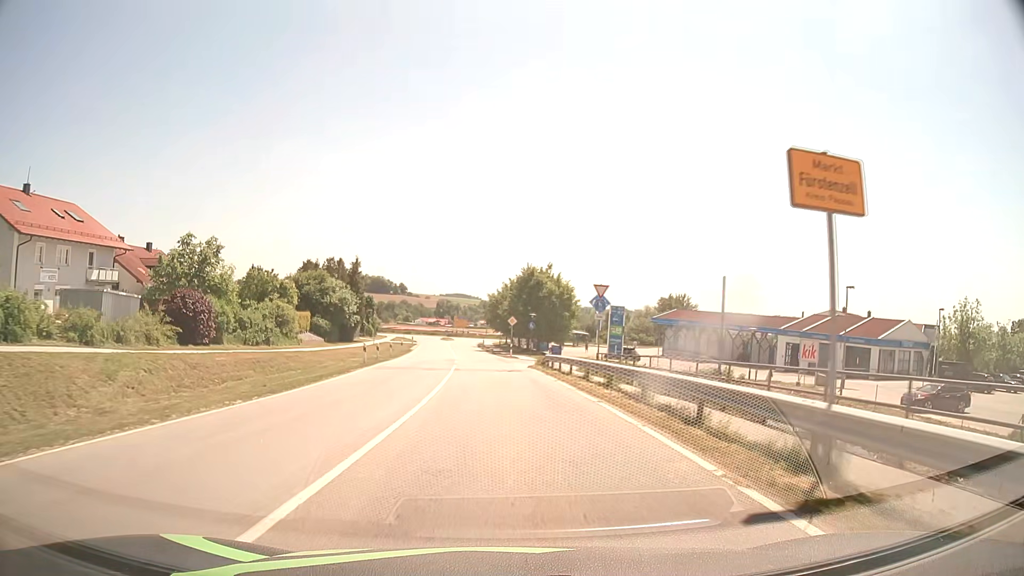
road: secondary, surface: asphalt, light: Day
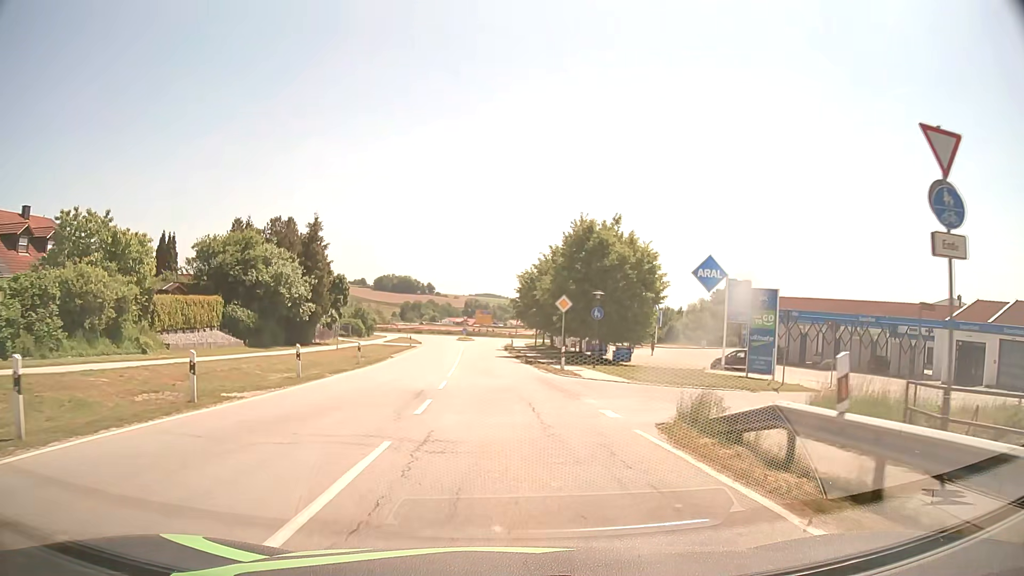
(-0.5, +26.9) m; -2°
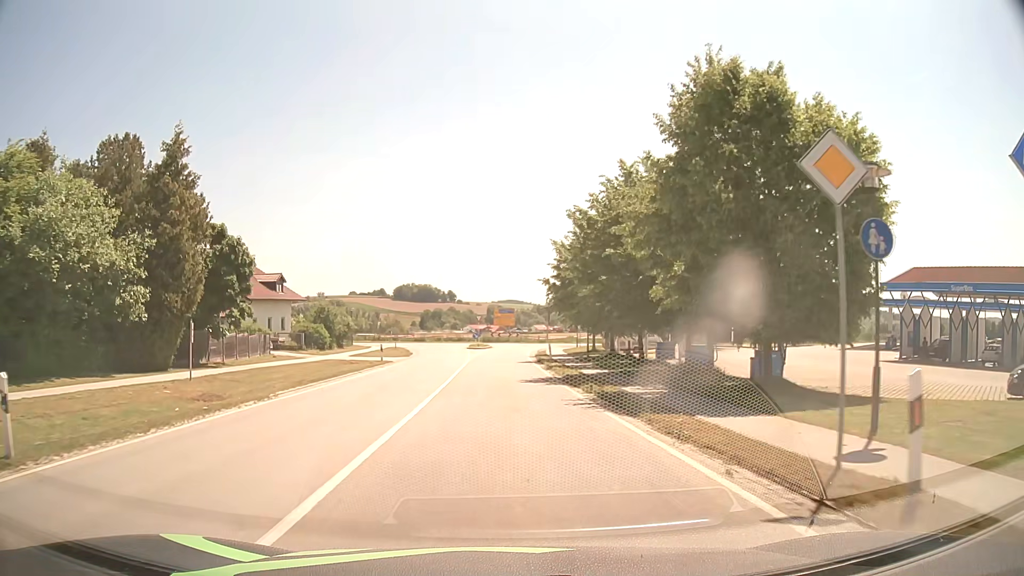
(-0.5, +25.1) m; -2°
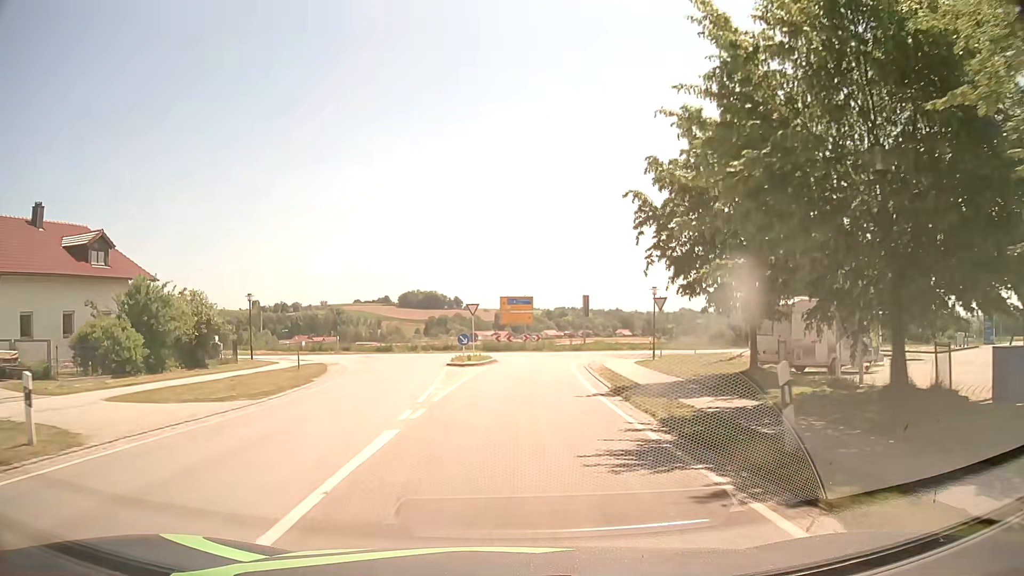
(-0.4, +30.7) m; 0°
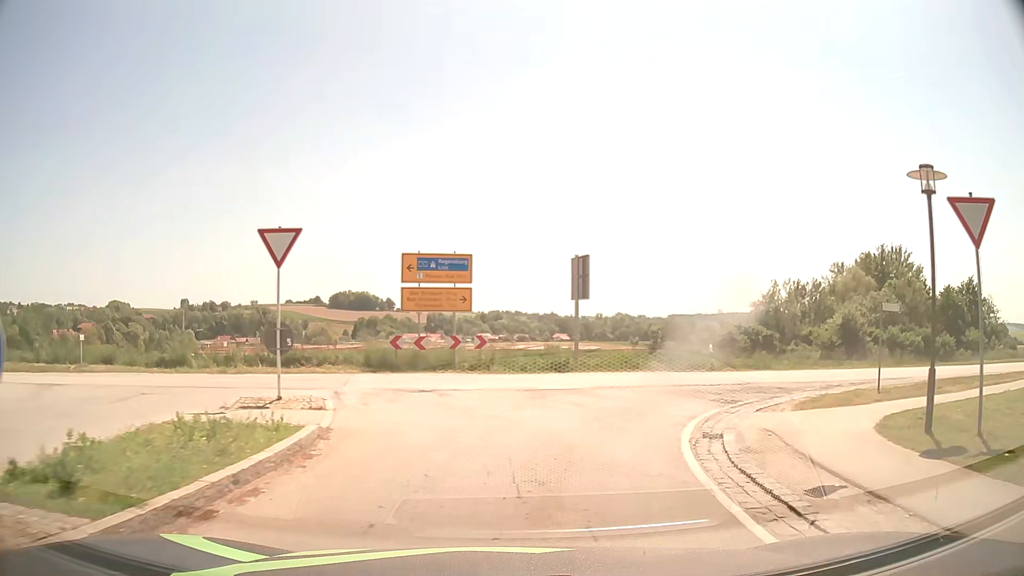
(+0.6, +27.5) m; +4°
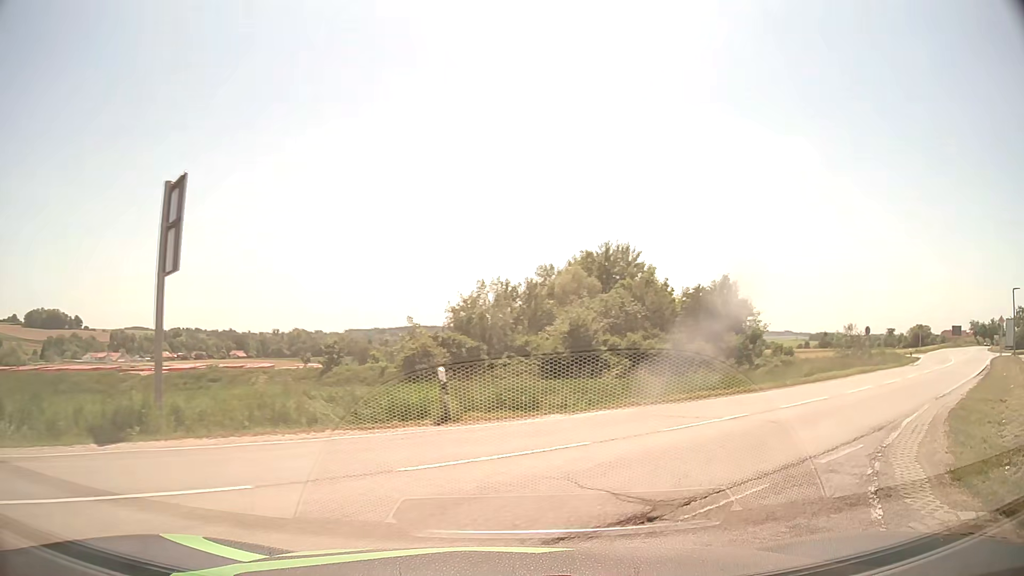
(+2.6, +13.7) m; +28°
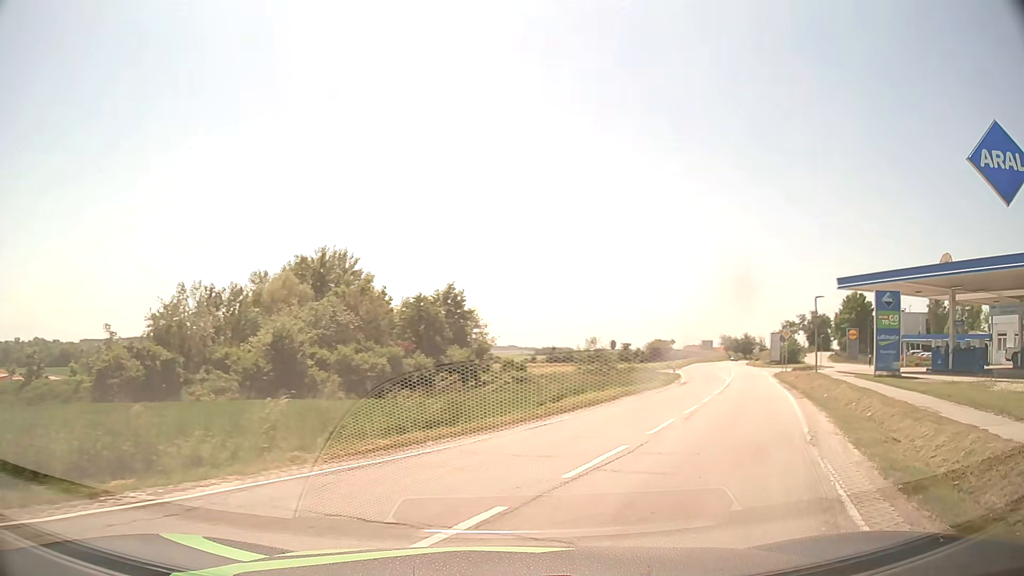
(+1.3, +6.7) m; +22°
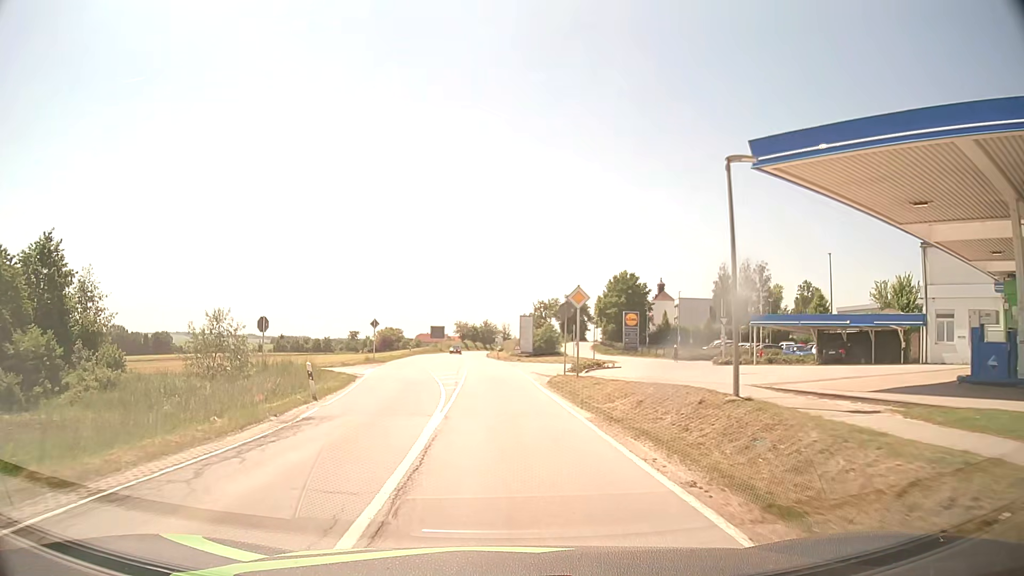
(+9.4, +25.6) m; +24°
(0, +10) (0, +20) (-1, +30) (-1, +40) (-1, +50) (-2, +60) (-3, +70) (-3, +80) (-4, +90) (-4, +100) m
